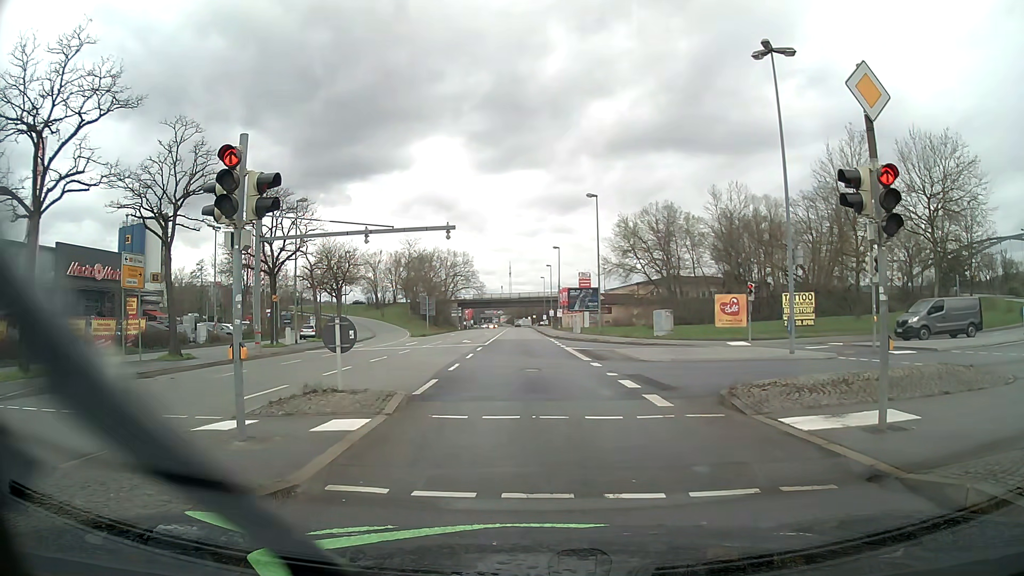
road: primary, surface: asphalt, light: Day
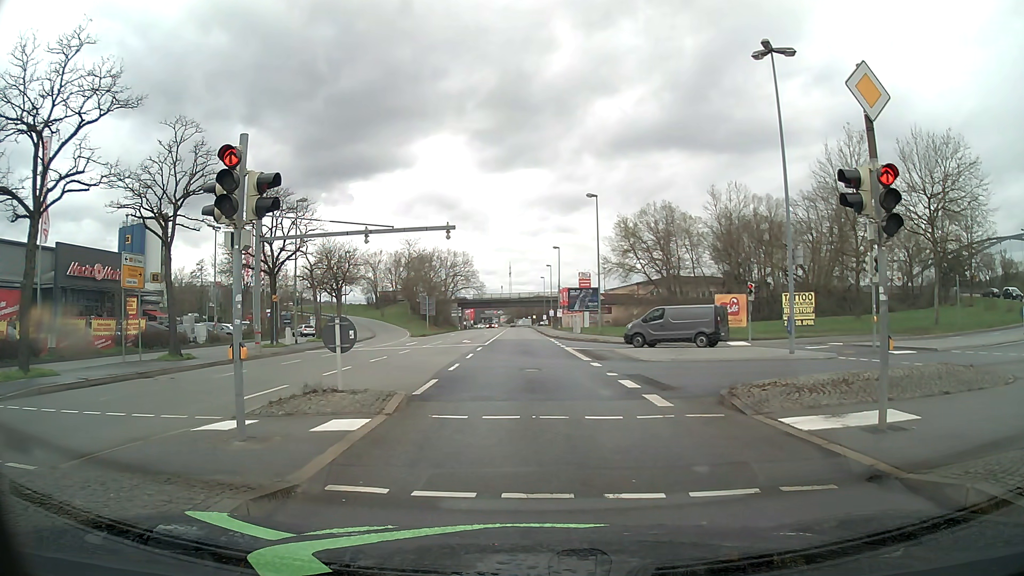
(0.0, 0.0) m; 0°
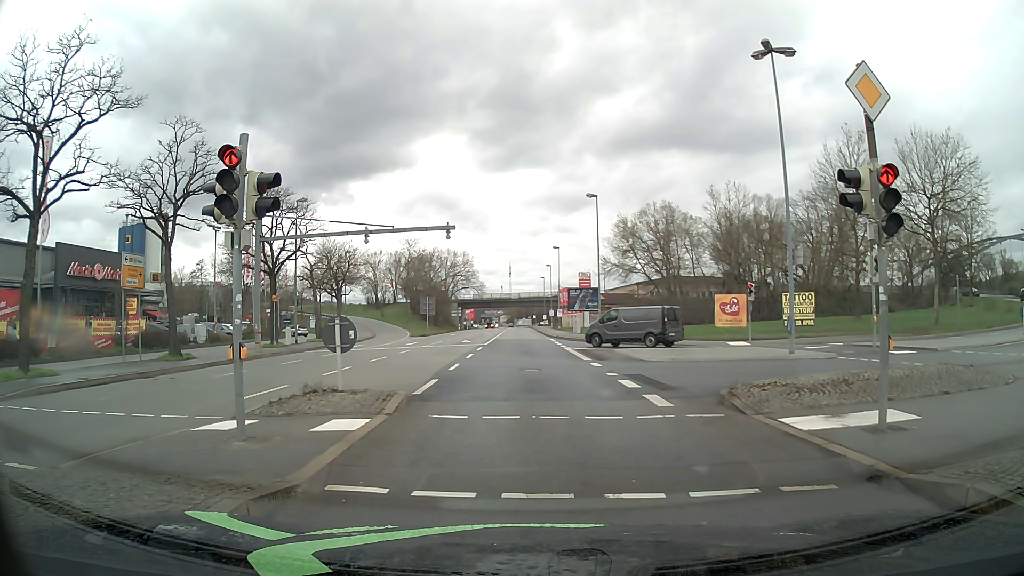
(0.0, 0.0) m; 0°
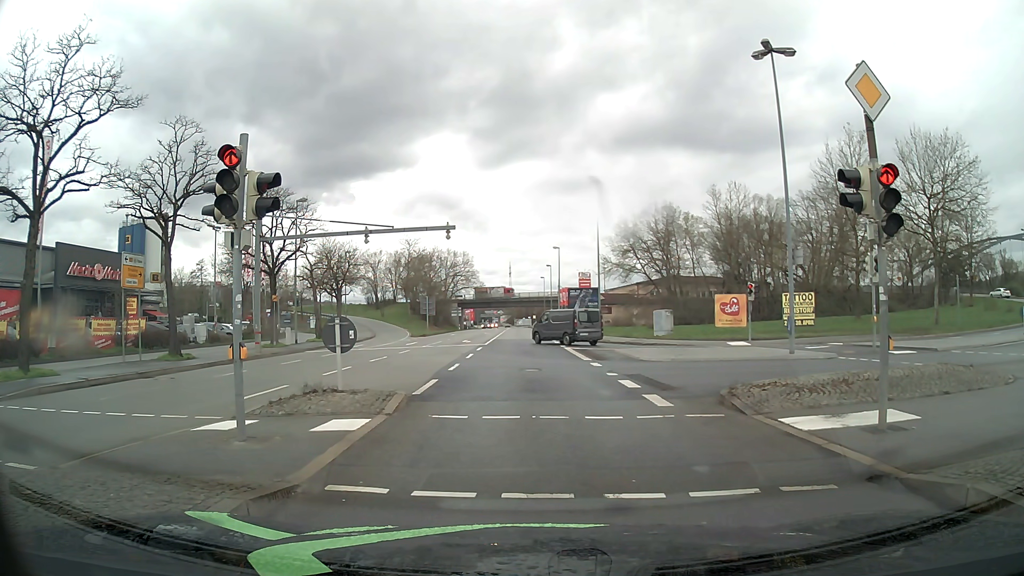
(0.0, 0.0) m; 0°
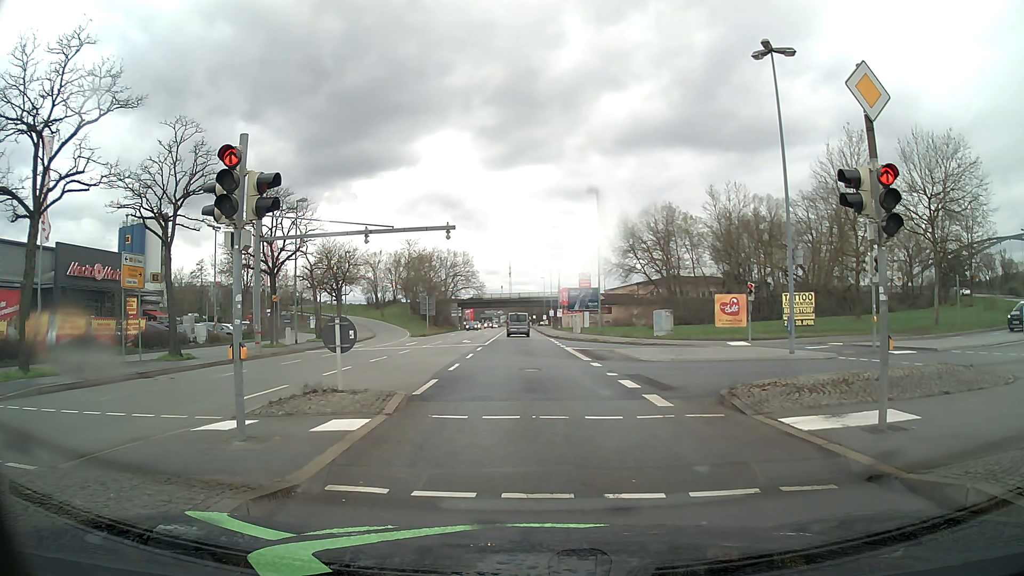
(0.0, 0.0) m; 0°
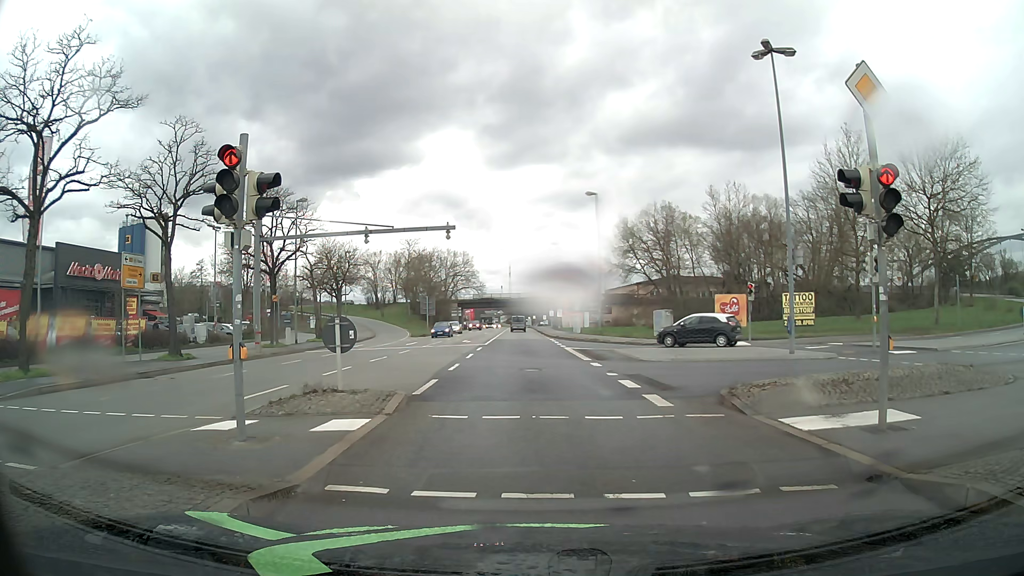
(0.0, 0.0) m; 0°
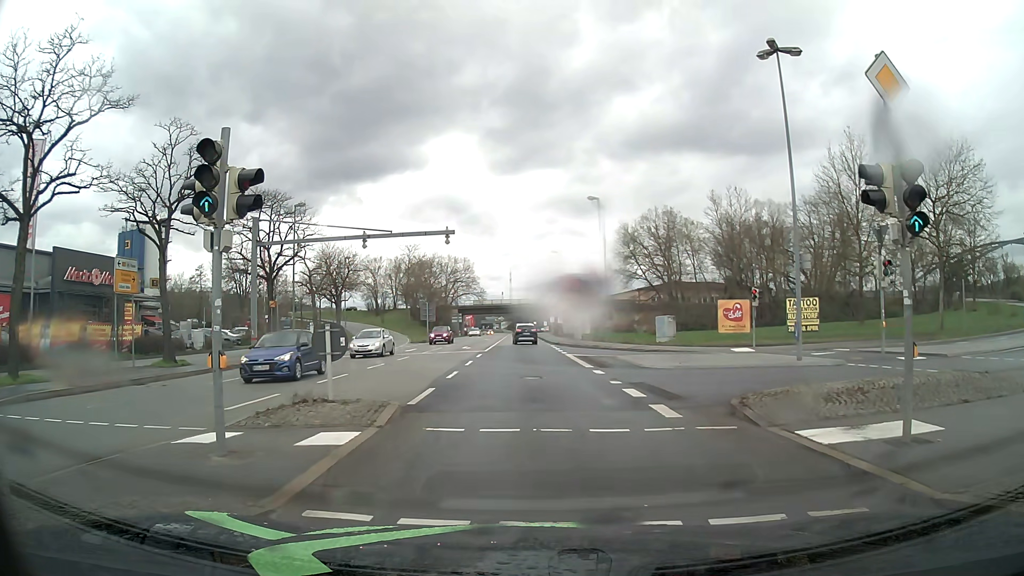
(0.0, +0.7) m; -1°
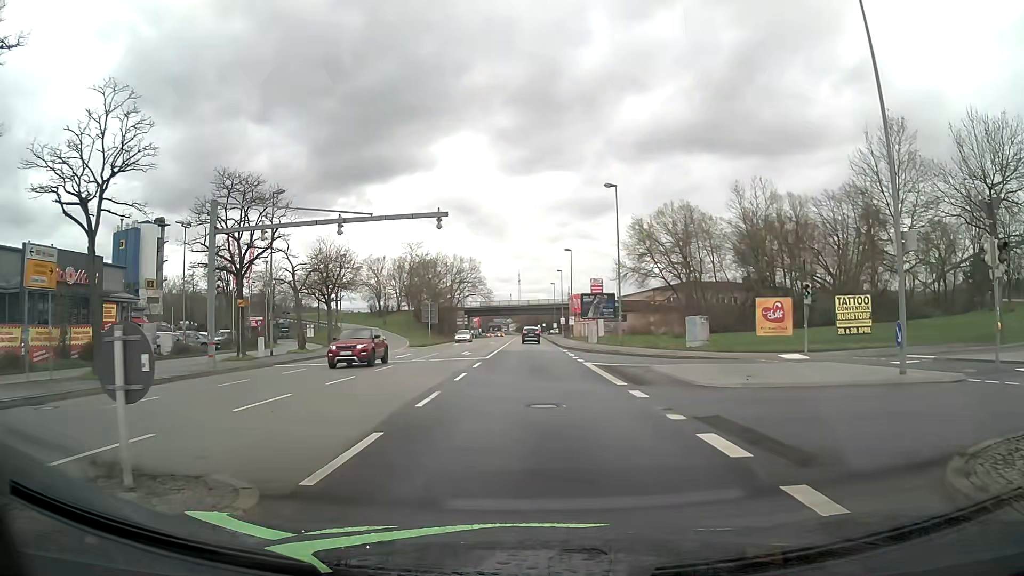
(+0.1, +6.3) m; 0°
(0, +10) (0, +20) (0, +30) (0, +40) (-1, +50) (-1, +60) (-1, +70) (-1, +80) (-1, +90) (-1, +100) m
